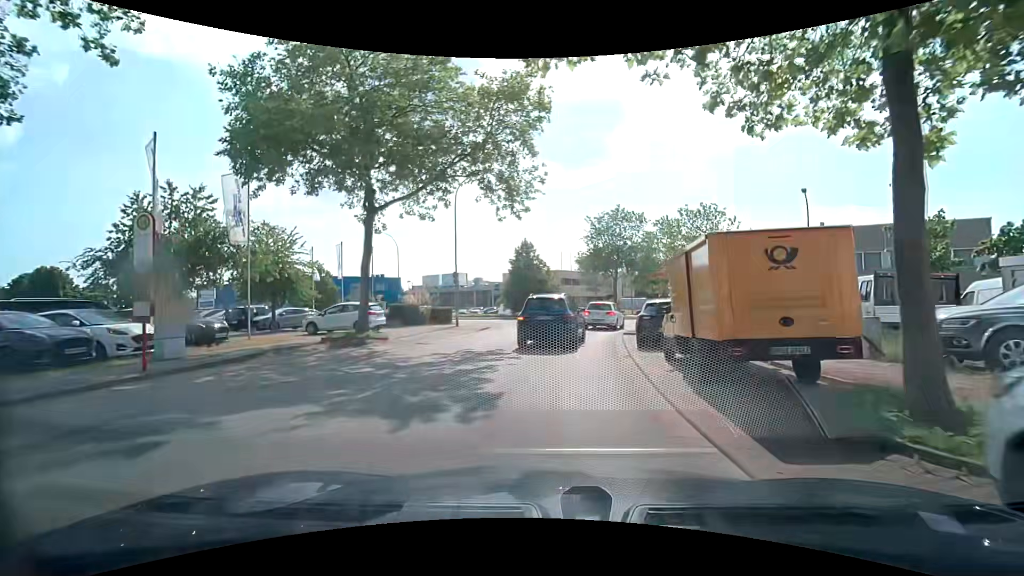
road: tertiary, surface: asphalt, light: Day
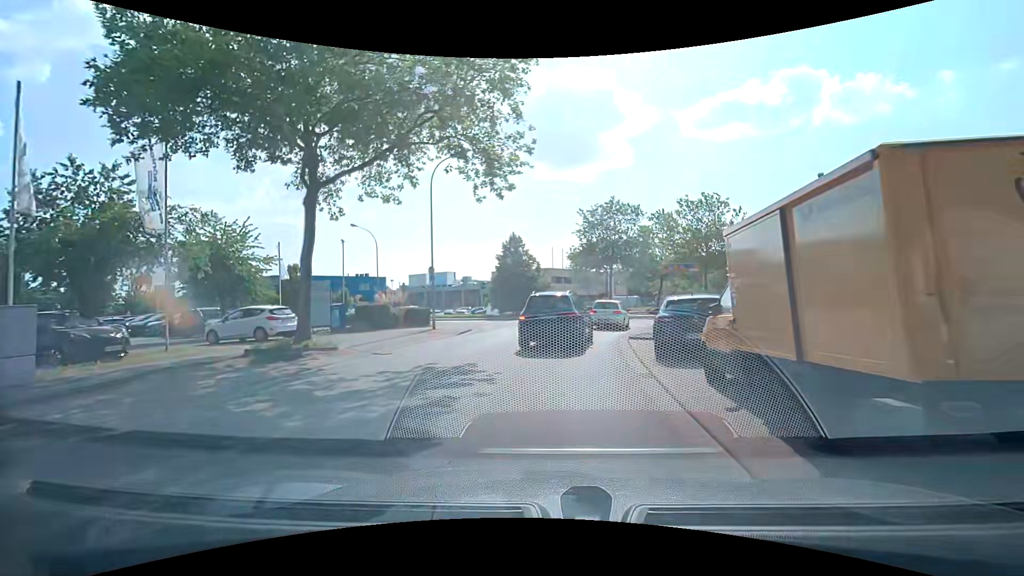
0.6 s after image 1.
(0.0, +3.8) m; +3°
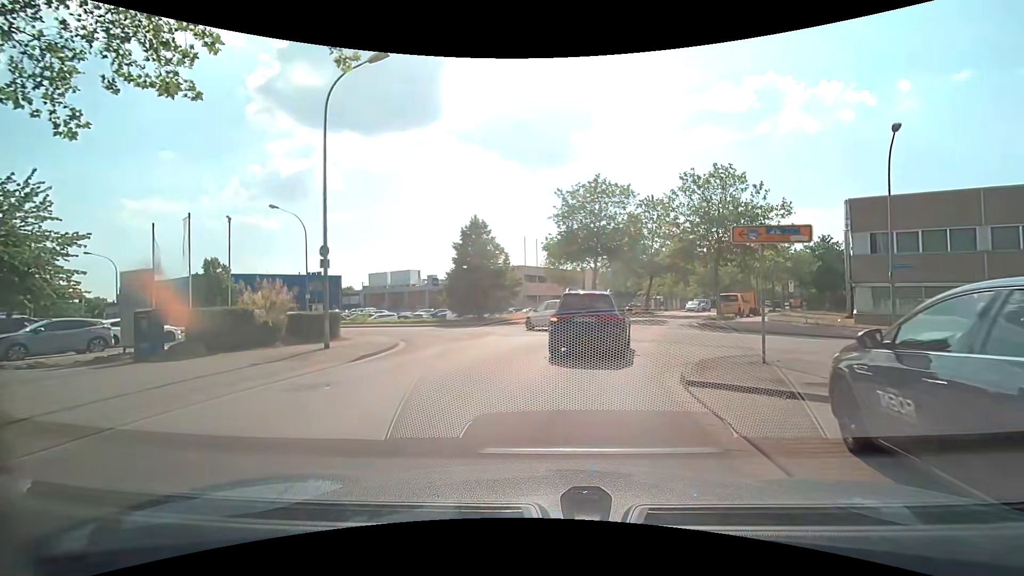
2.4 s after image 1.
(-0.1, +9.8) m; +1°
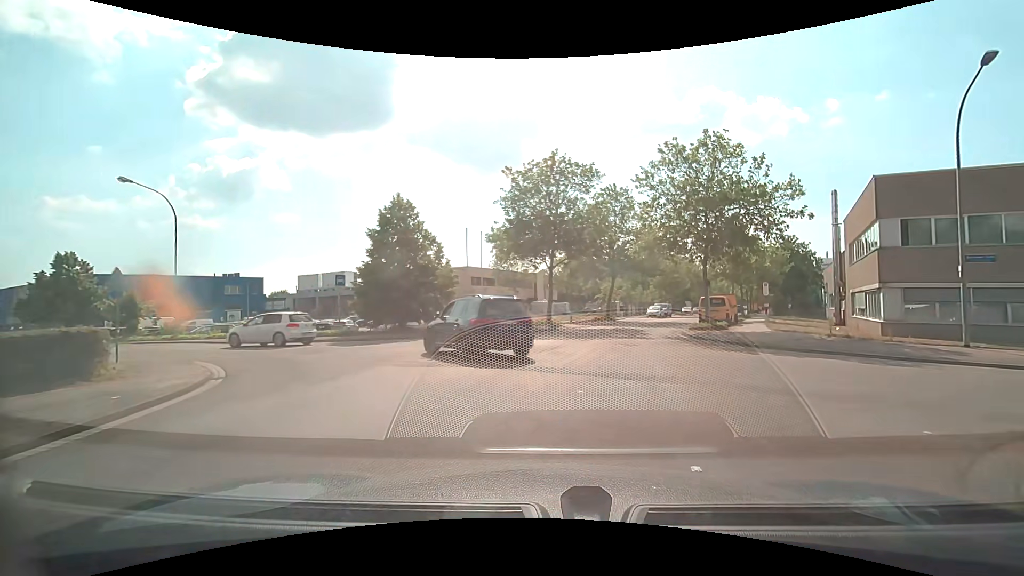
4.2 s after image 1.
(+0.4, +8.7) m; +5°
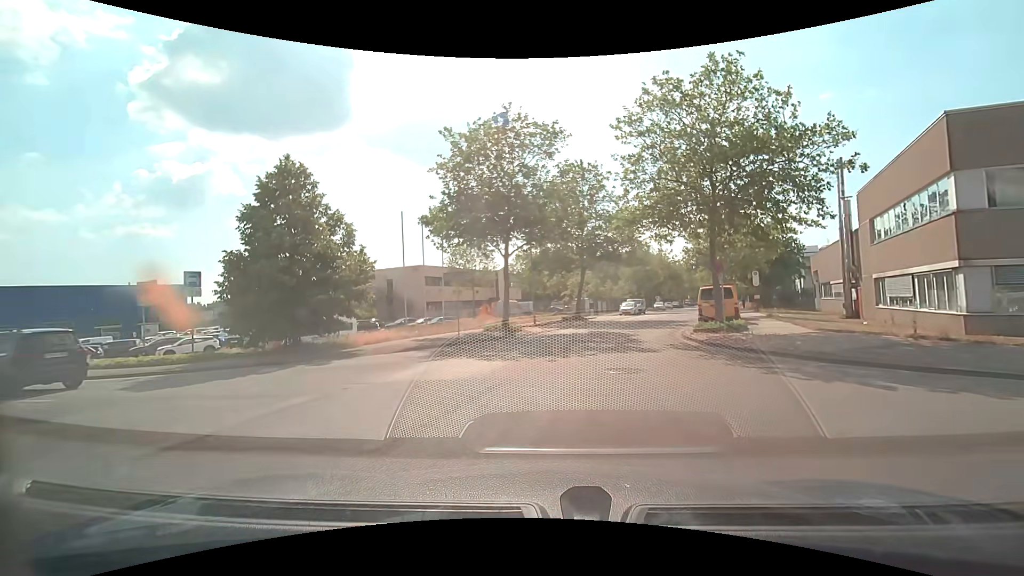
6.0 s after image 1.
(+0.5, +8.0) m; +3°
(-3, +9) (-11, +14) (-21, +17) (-31, +20) (-40, +23) (-50, +26) (-59, +29) (-69, +32) (-78, +35) (-88, +38) m
